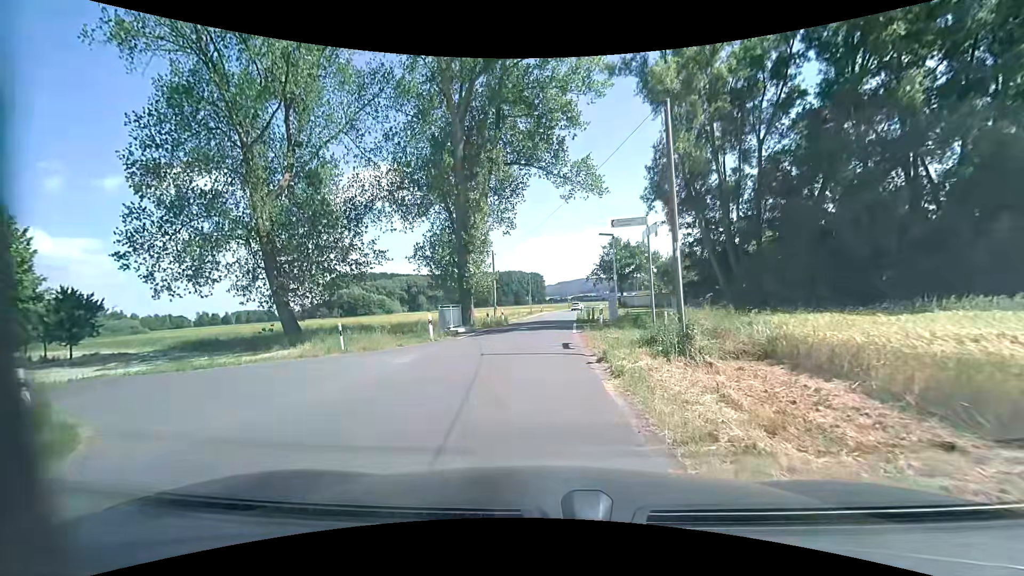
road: unclassified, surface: asphalt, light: Day
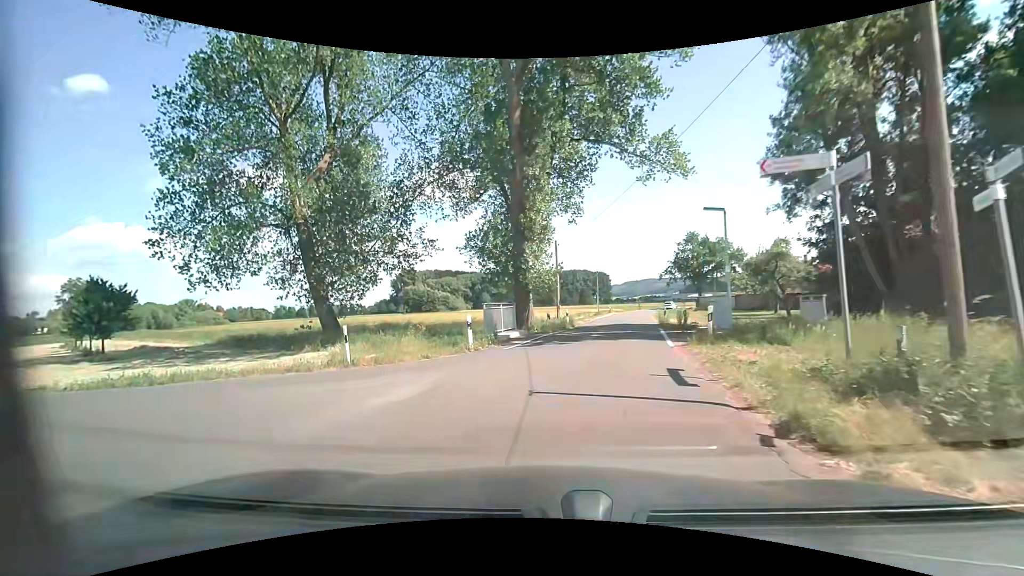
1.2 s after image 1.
(-0.2, +5.7) m; -6°
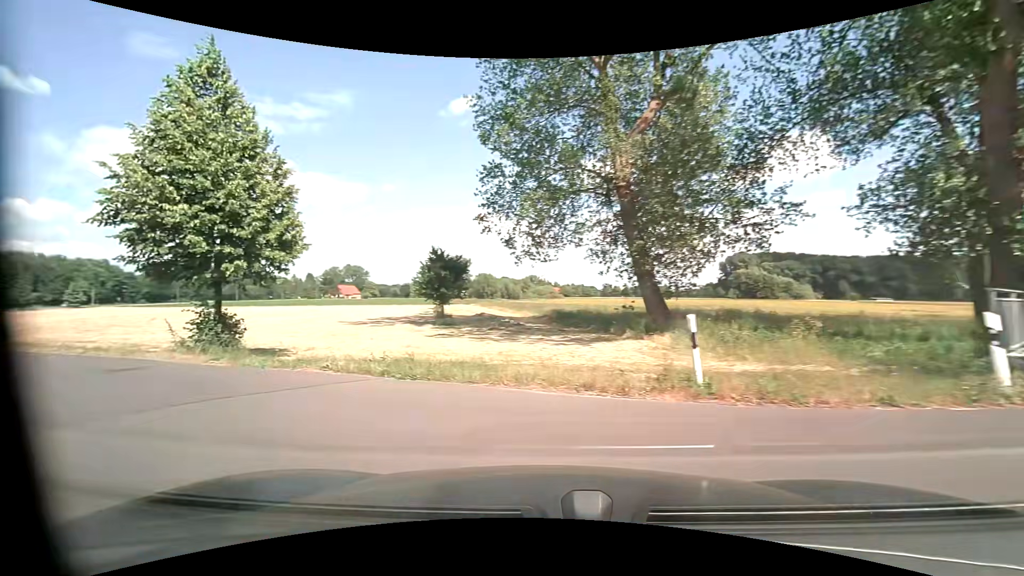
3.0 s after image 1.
(-2.1, +7.2) m; -35°
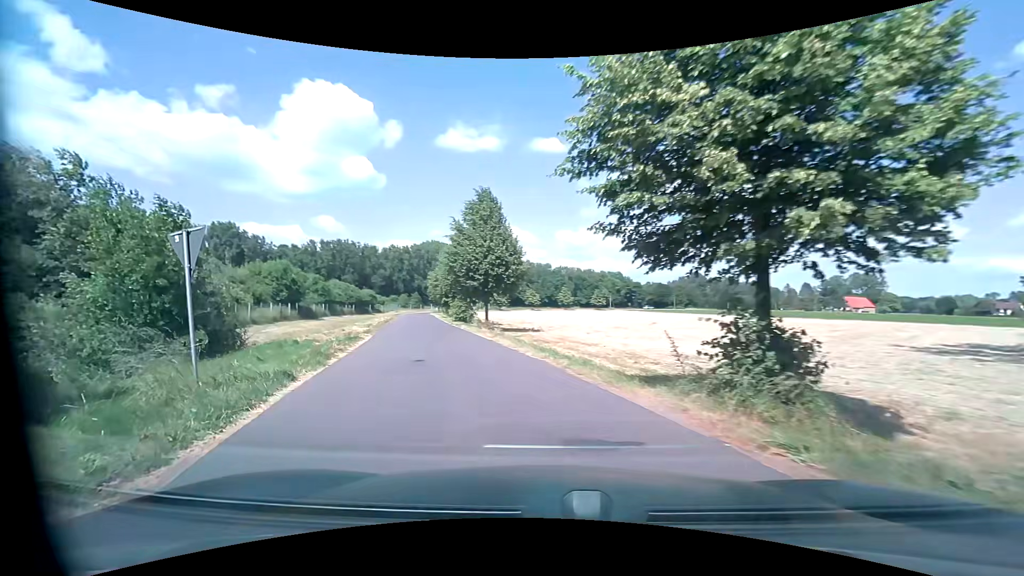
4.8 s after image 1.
(-4.5, +7.9) m; -56°
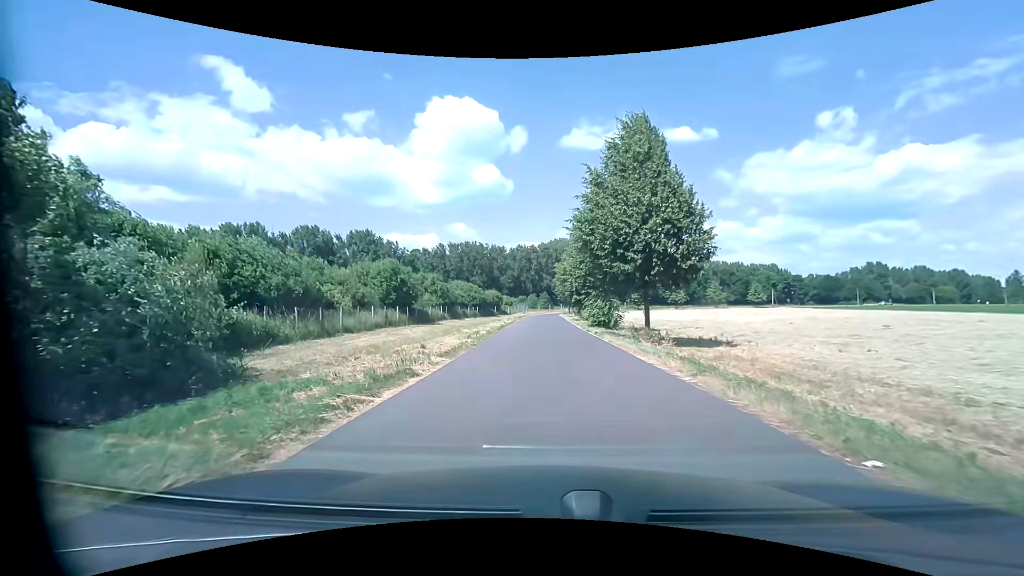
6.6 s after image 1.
(-1.8, +12.3) m; -13°
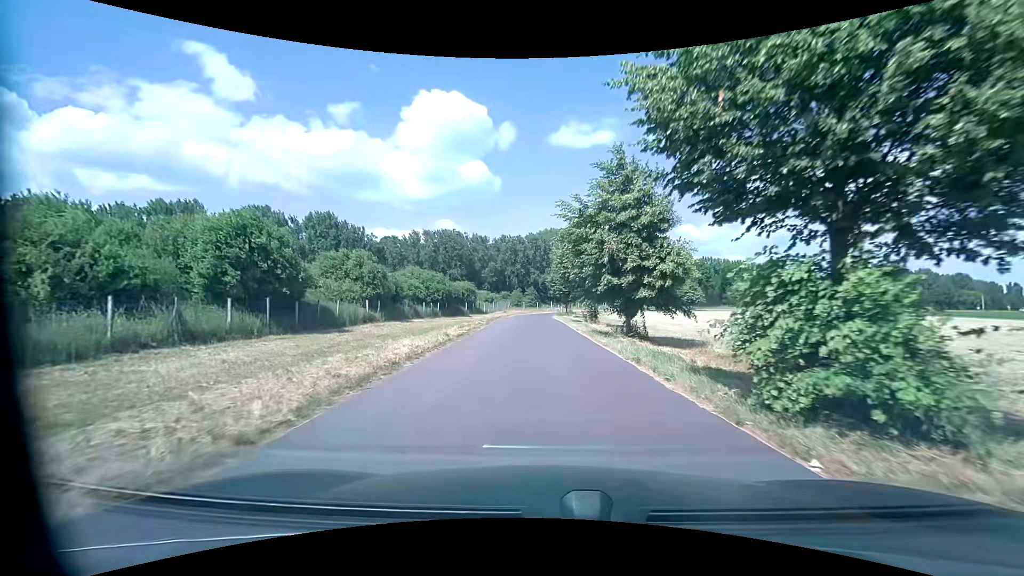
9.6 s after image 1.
(-0.3, +27.1) m; +1°
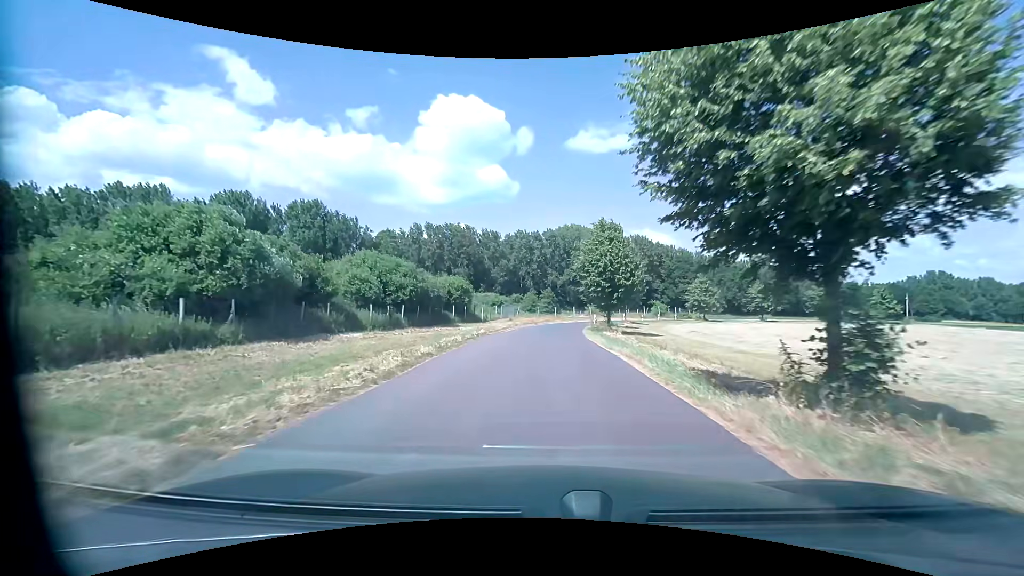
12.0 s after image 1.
(-0.4, +25.8) m; -2°
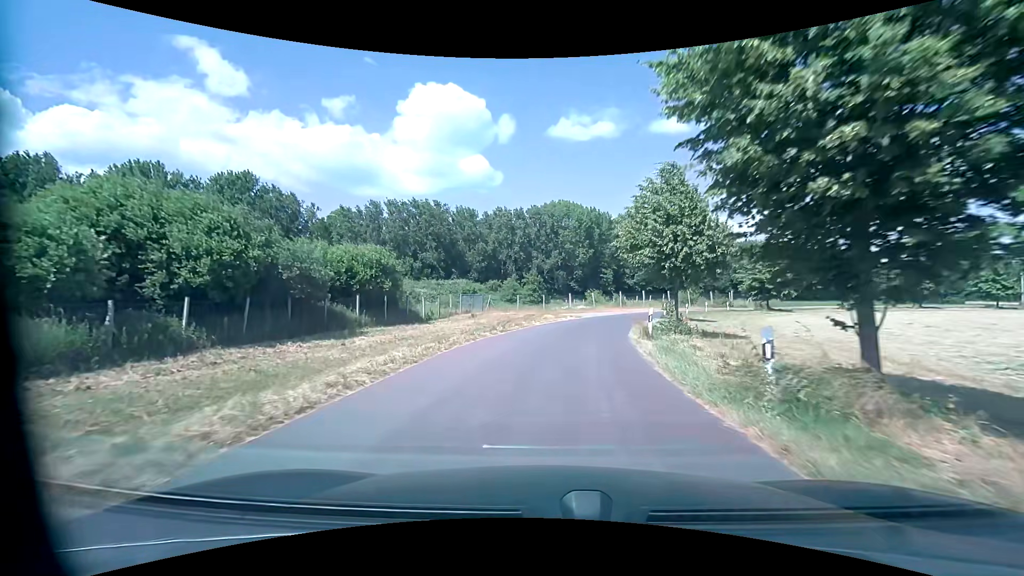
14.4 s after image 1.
(+0.3, +26.7) m; +1°
(0, +10) (+1, +20) (+3, +30) (+7, +39) (+11, +48) (+18, +56) (+26, +62) (+35, +66) (+44, +70) (+53, +74) m
